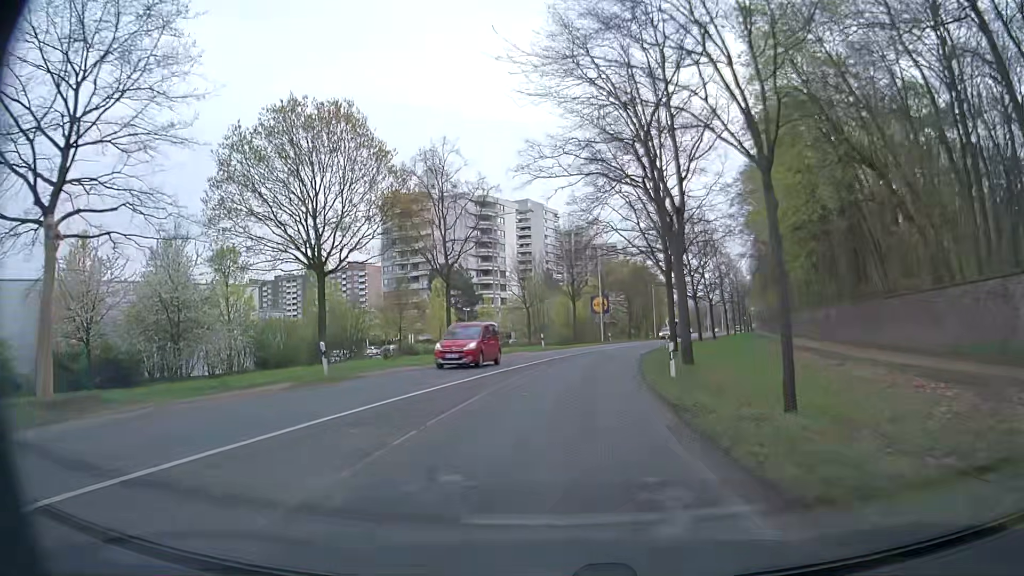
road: secondary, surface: asphalt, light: Day
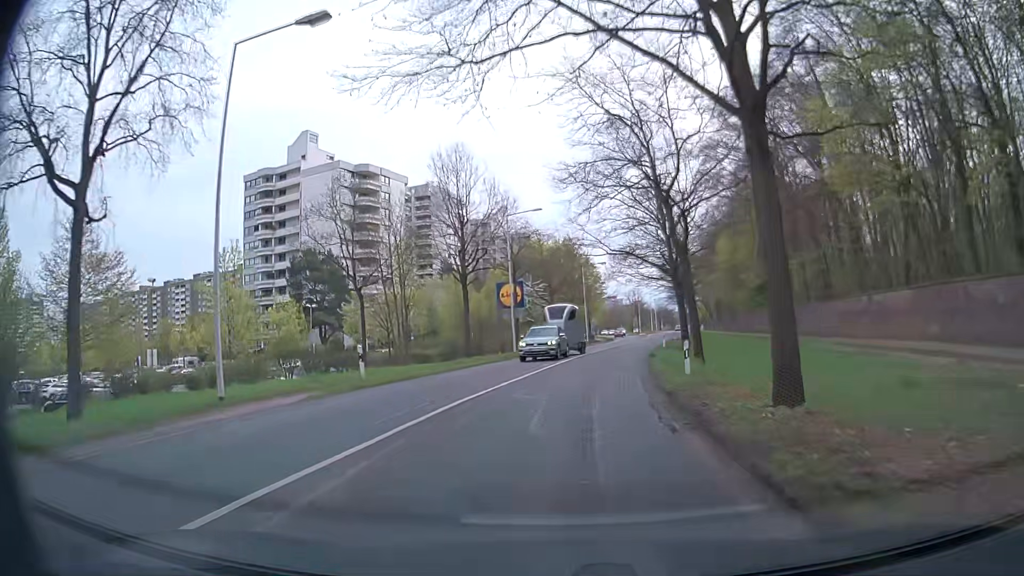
(+1.8, +30.3) m; +7°
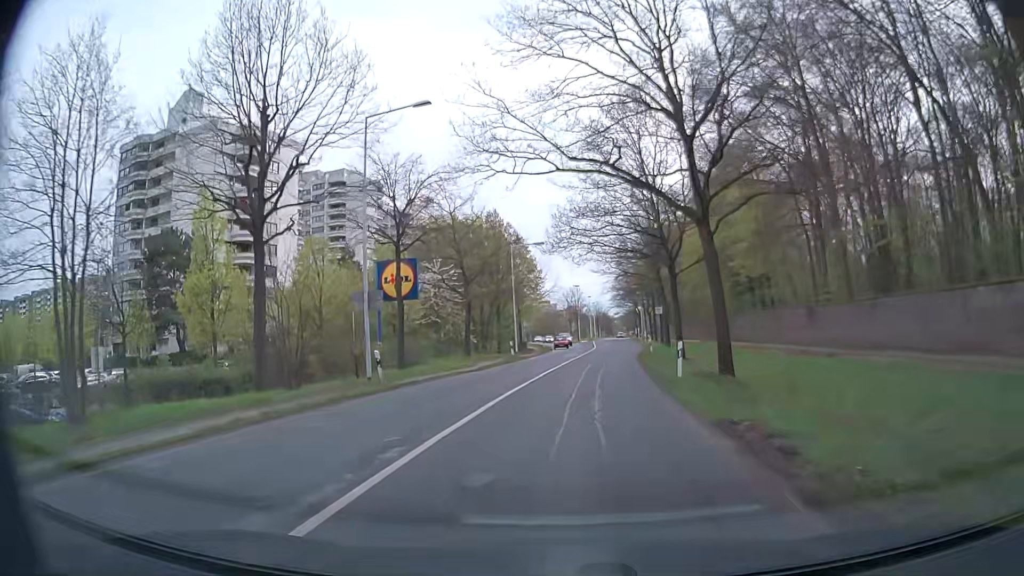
(+1.1, +22.8) m; +5°
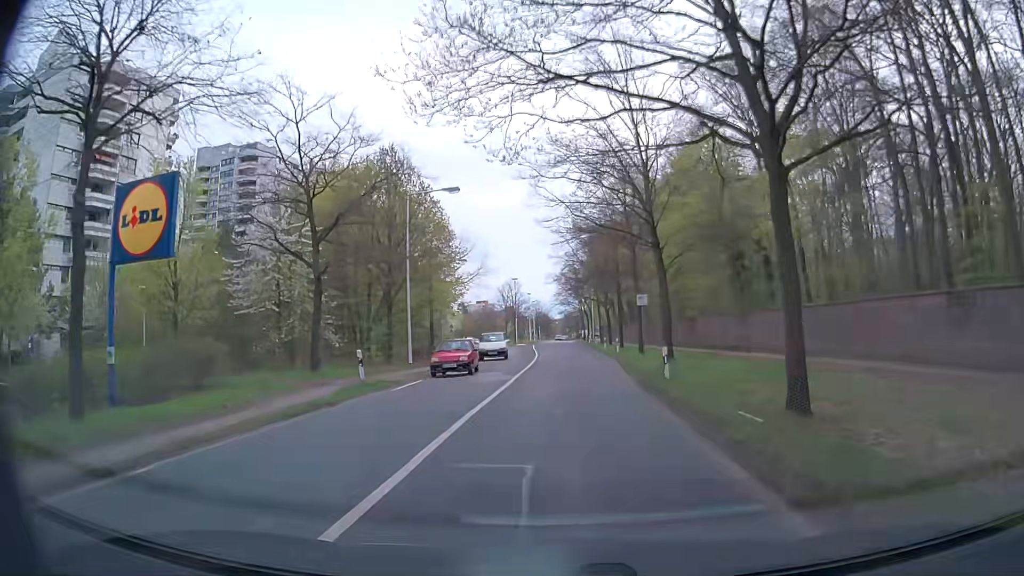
(+0.9, +22.8) m; +4°
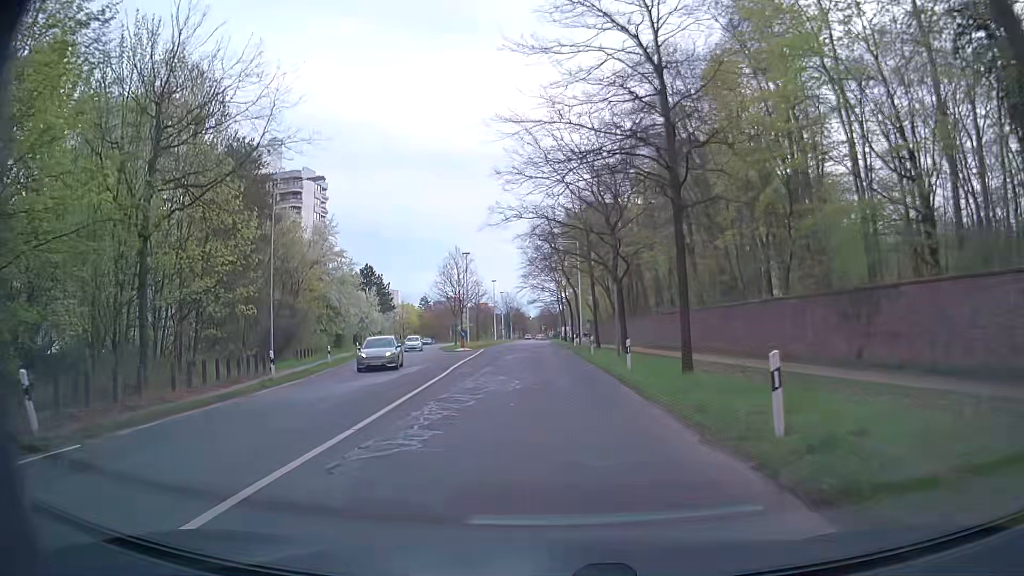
(+1.6, +38.1) m; +2°
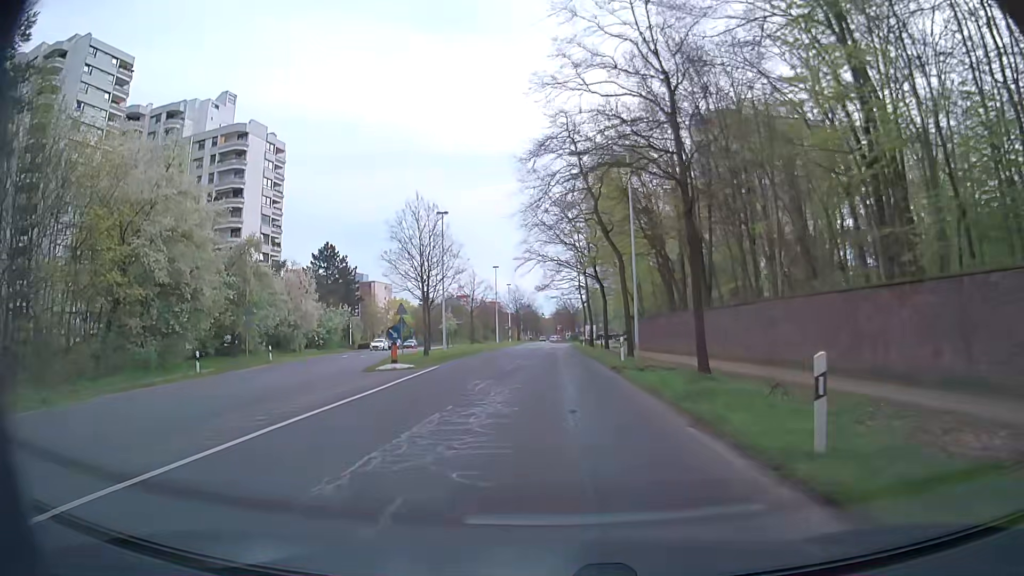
(-0.4, +30.6) m; -1°
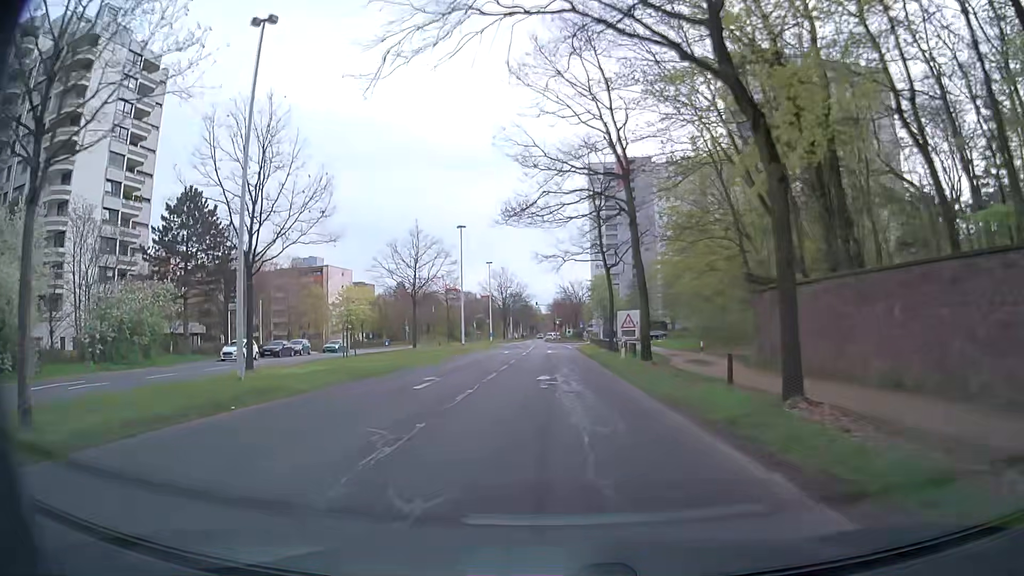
(+0.2, +38.3) m; +1°
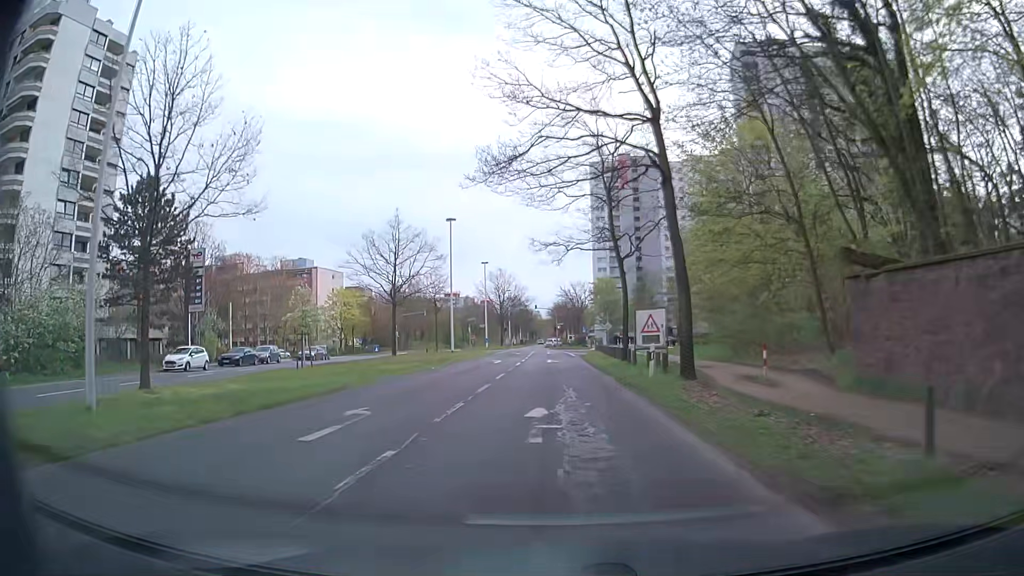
(0.0, +7.7) m; -1°
